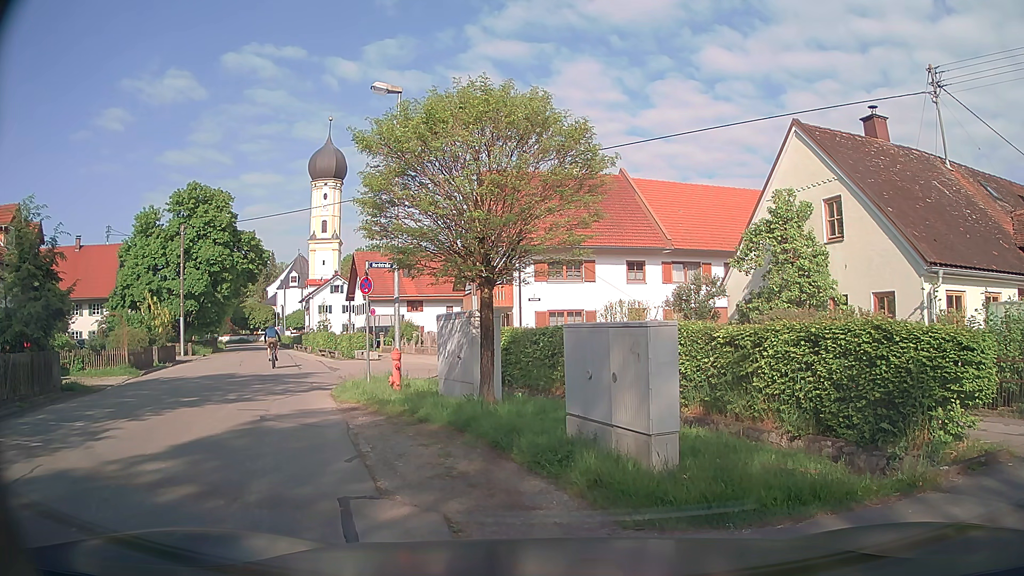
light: Day
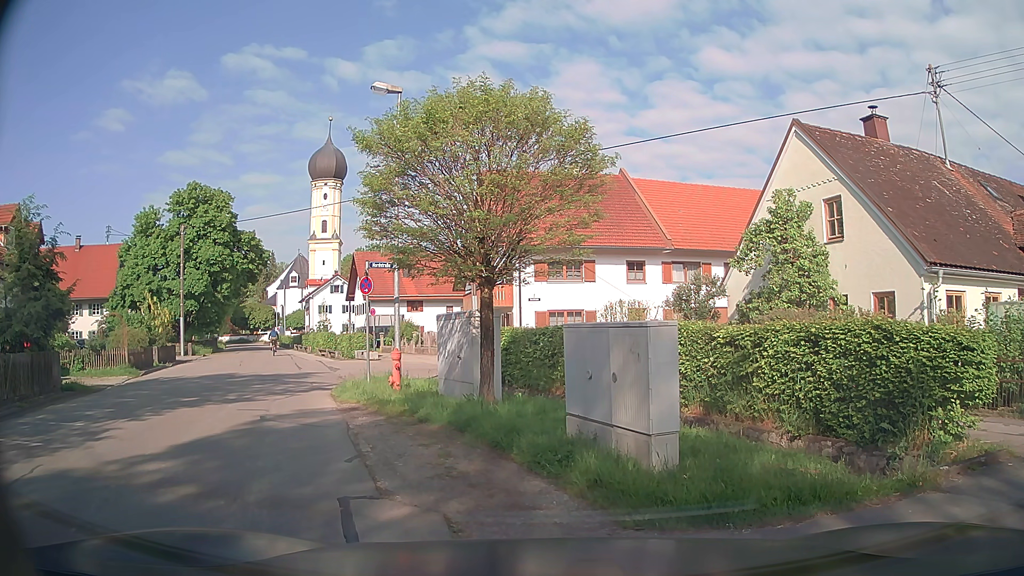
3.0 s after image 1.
(0.0, 0.0) m; 0°
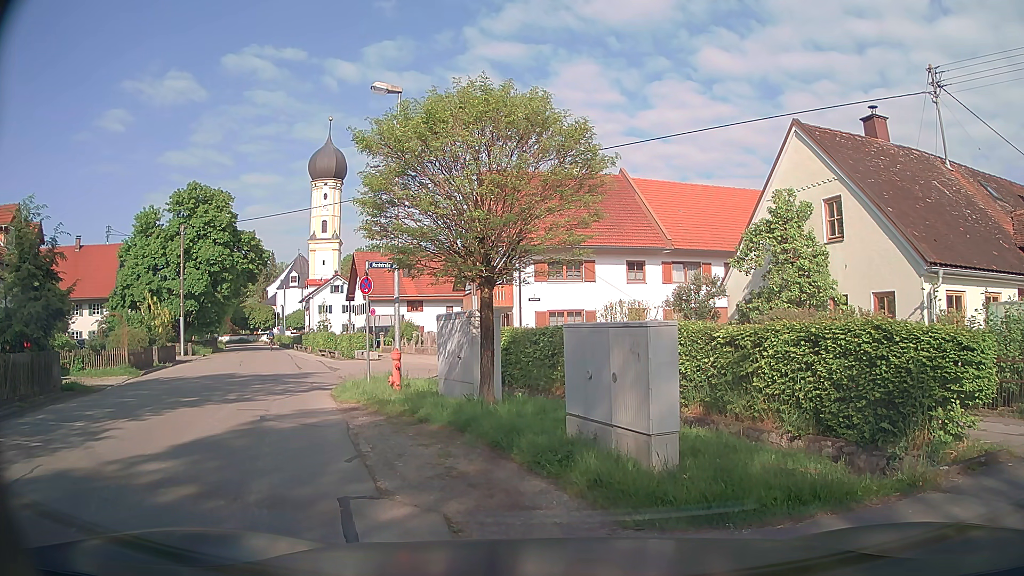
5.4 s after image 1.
(0.0, 0.0) m; 0°
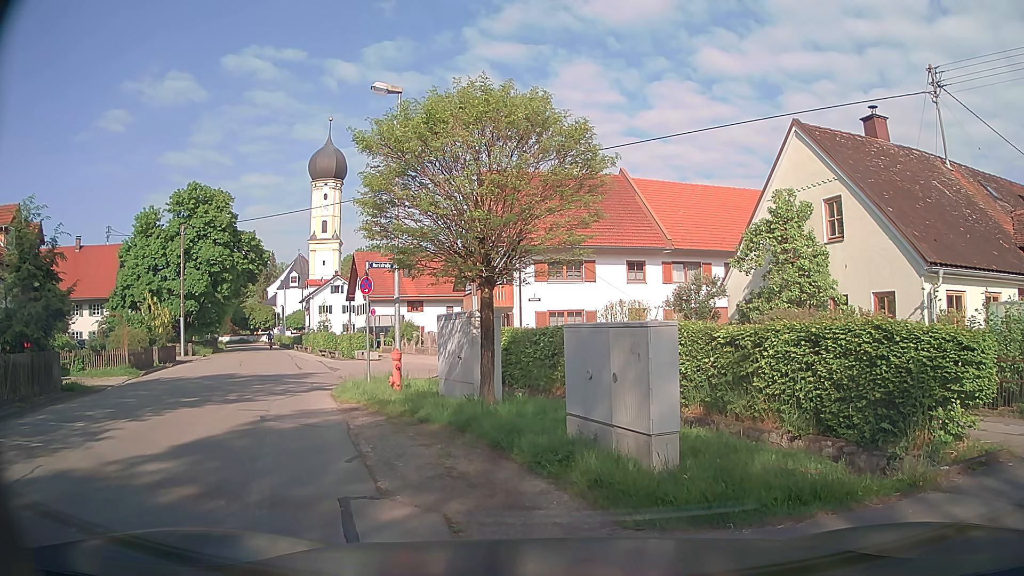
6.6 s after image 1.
(0.0, 0.0) m; 0°
